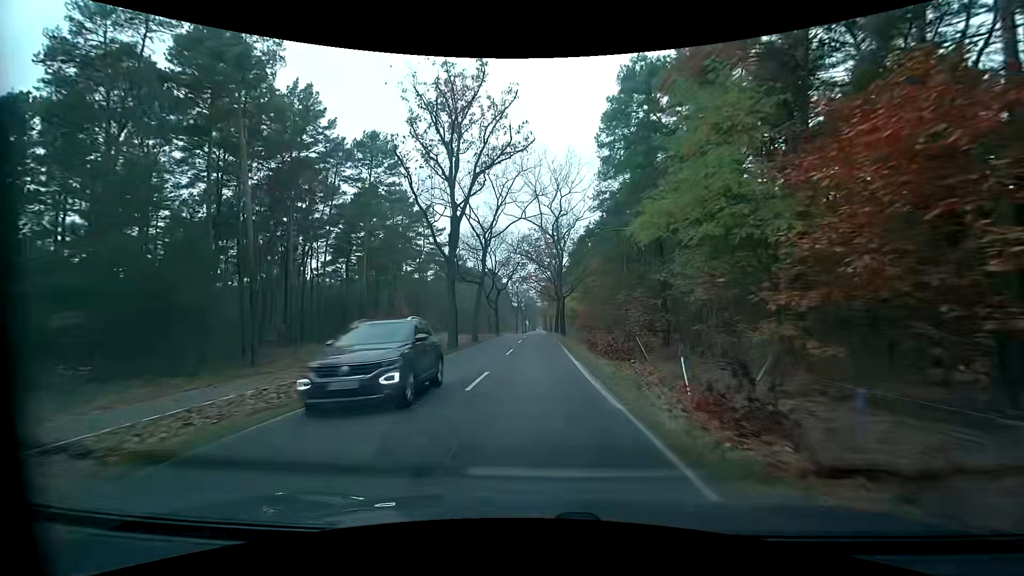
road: tertiary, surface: asphalt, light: Day
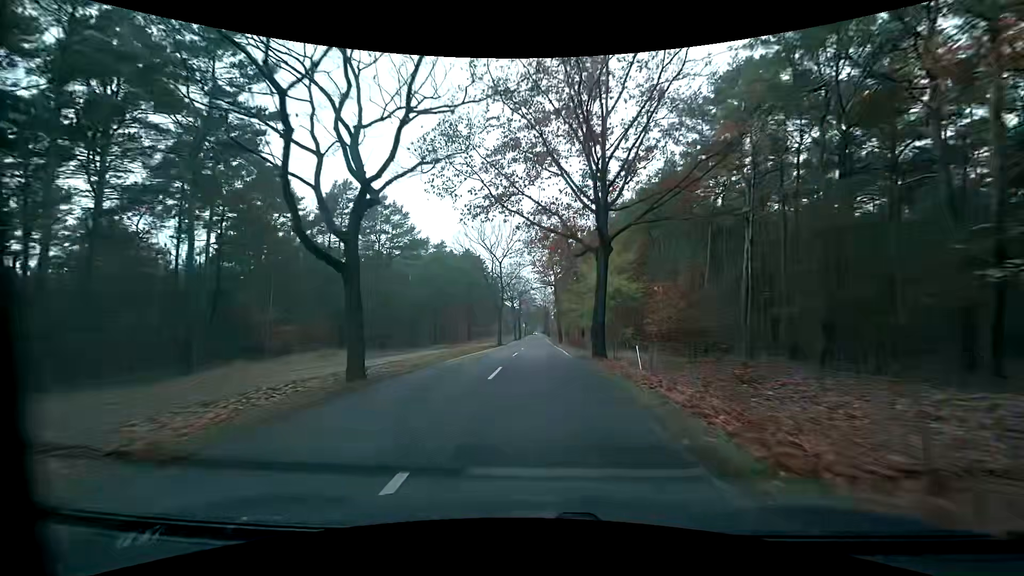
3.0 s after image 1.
(-0.3, +45.7) m; 0°
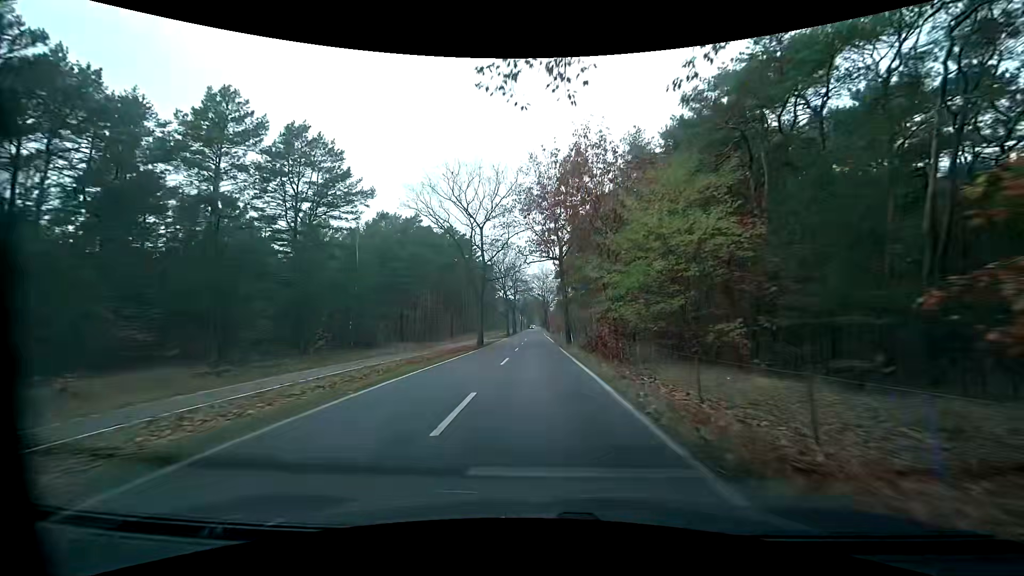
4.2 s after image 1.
(0.0, +18.6) m; 0°
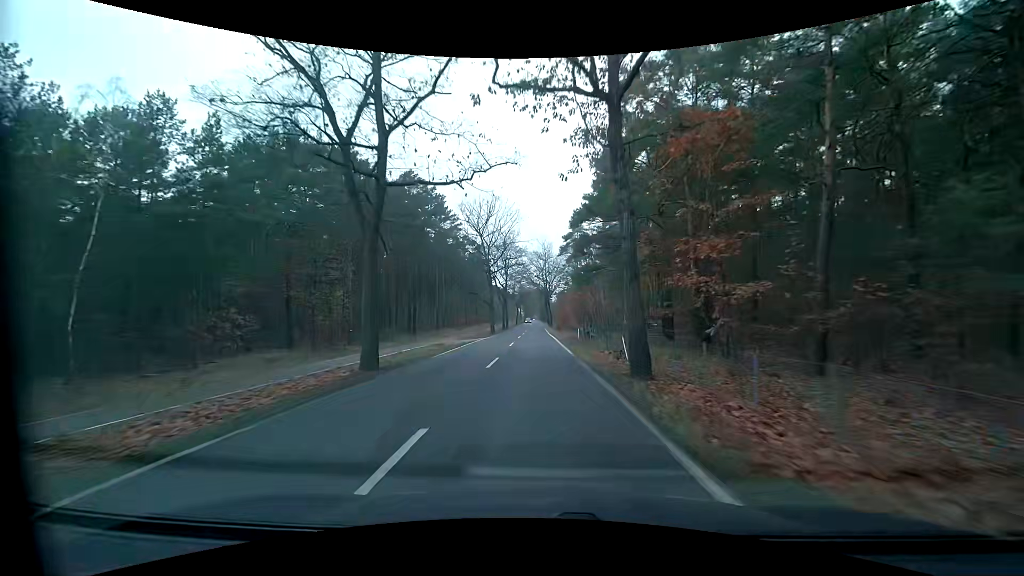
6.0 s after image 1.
(0.0, +28.0) m; 0°
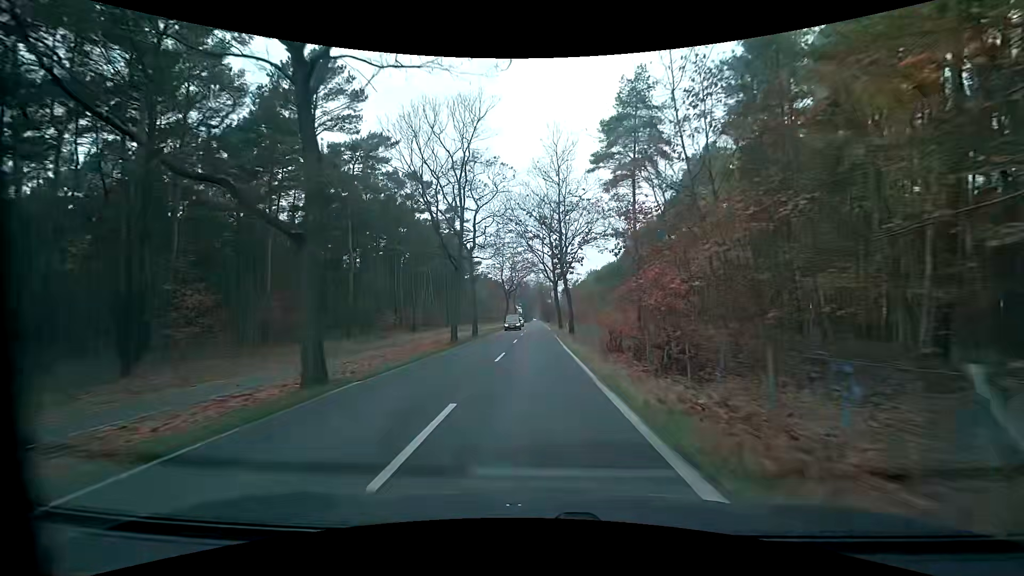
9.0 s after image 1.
(0.0, +46.4) m; 0°
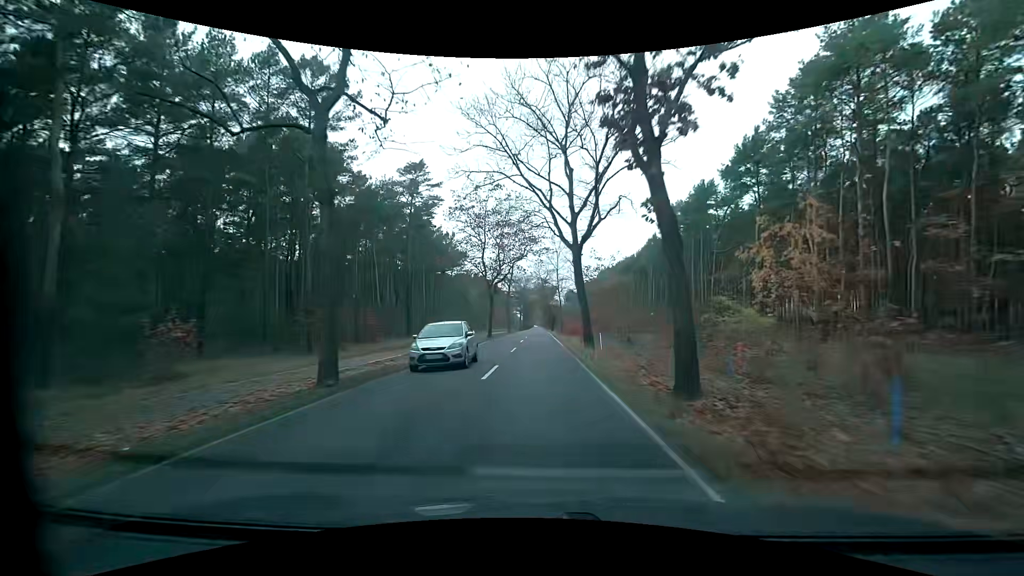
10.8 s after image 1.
(-0.1, +28.4) m; 0°
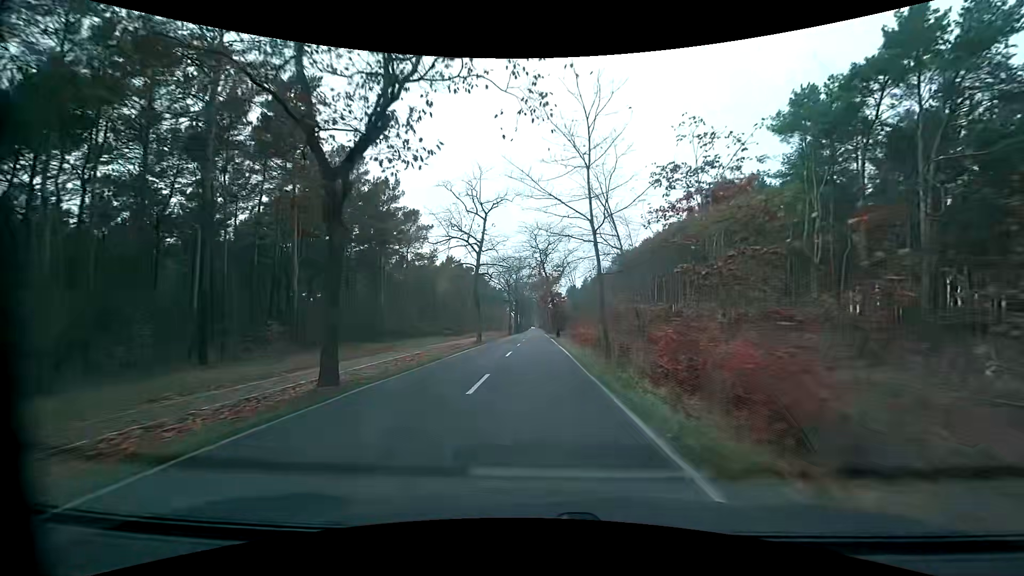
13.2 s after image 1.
(+0.4, +38.3) m; 0°
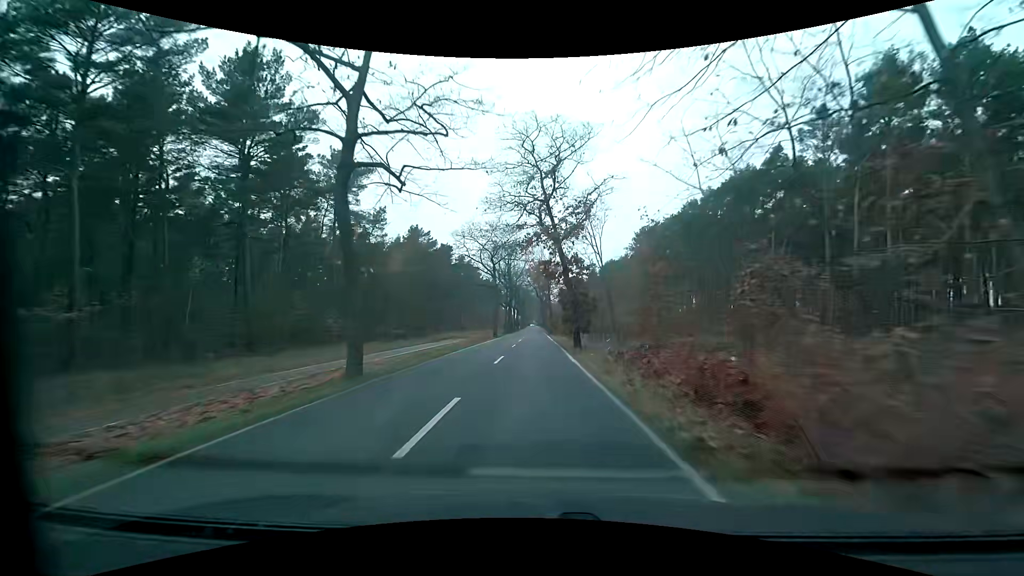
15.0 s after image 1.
(+0.3, +28.8) m; +1°
(0, +10) (0, +20) (0, +30) (0, +40) (0, +50) (0, +60) (0, +70) (0, +80) (0, +90) (0, +100) m
